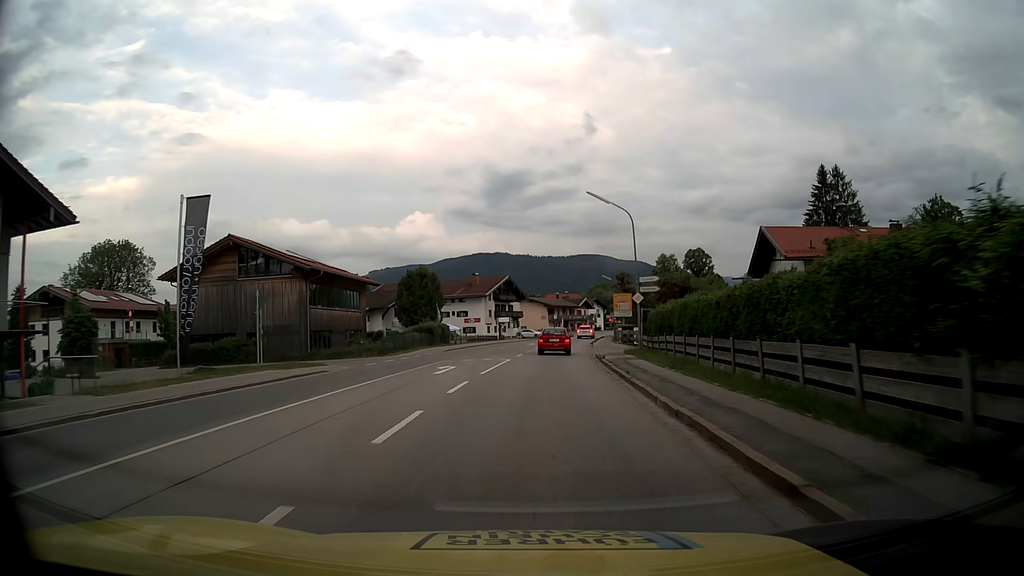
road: primary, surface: asphalt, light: Day
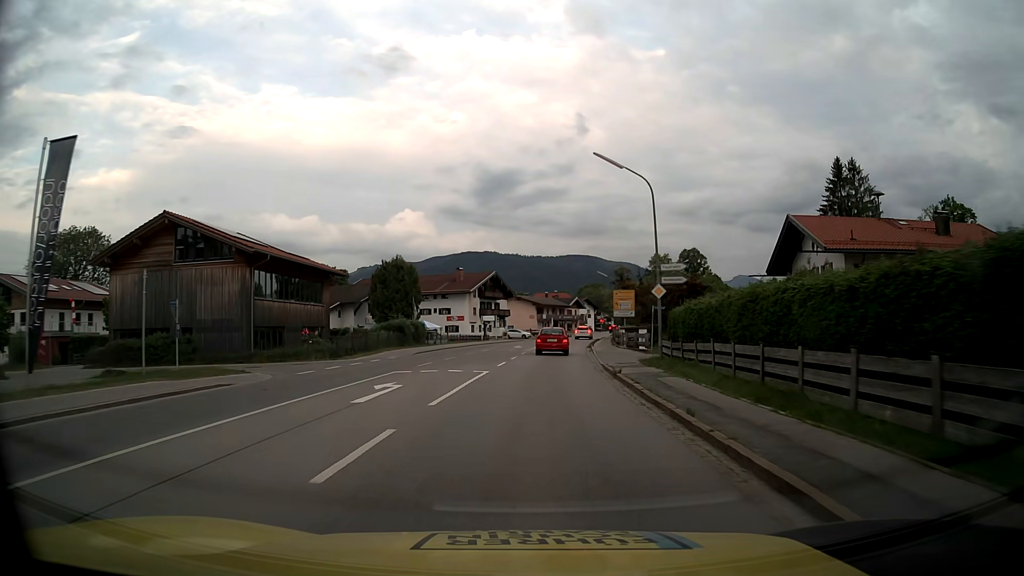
(0.0, +8.2) m; +1°
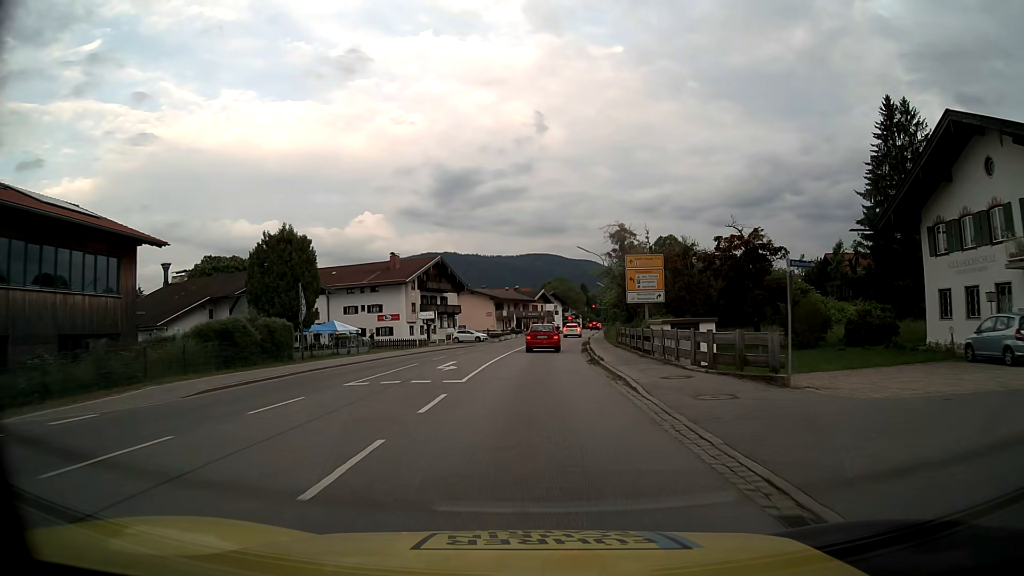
(+0.8, +24.6) m; +3°
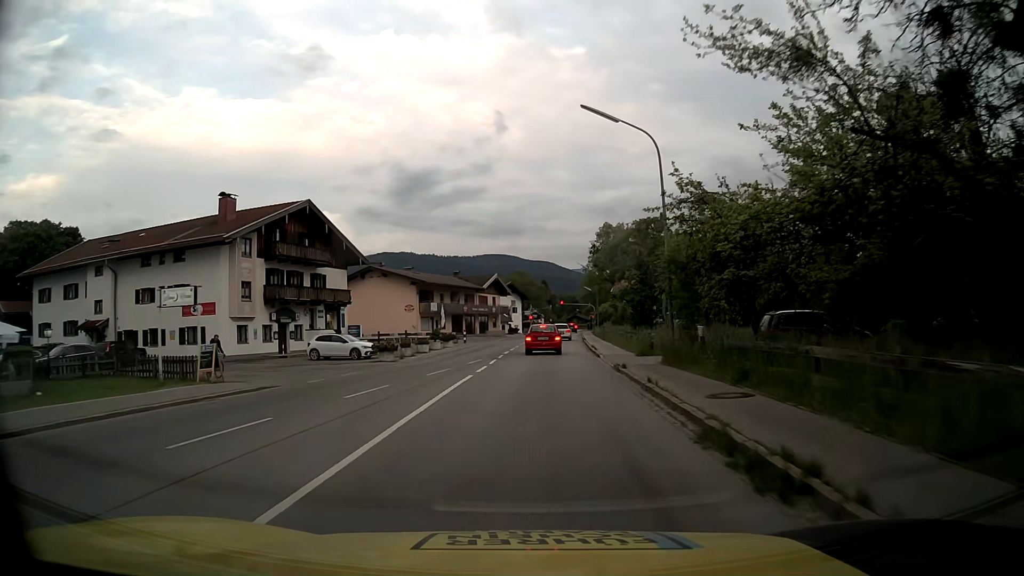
(+1.3, +39.6) m; +3°
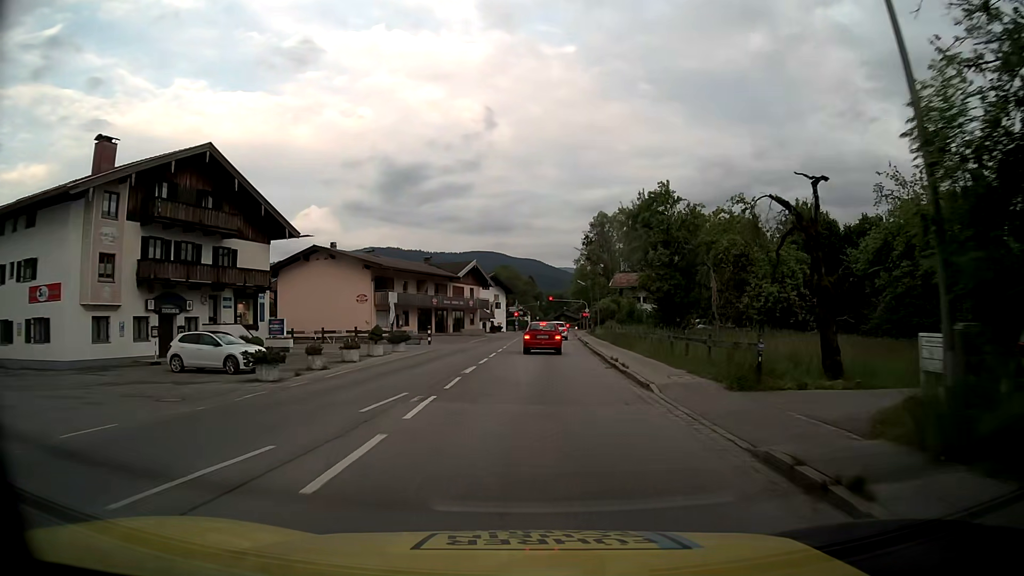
(+0.2, +14.5) m; +1°
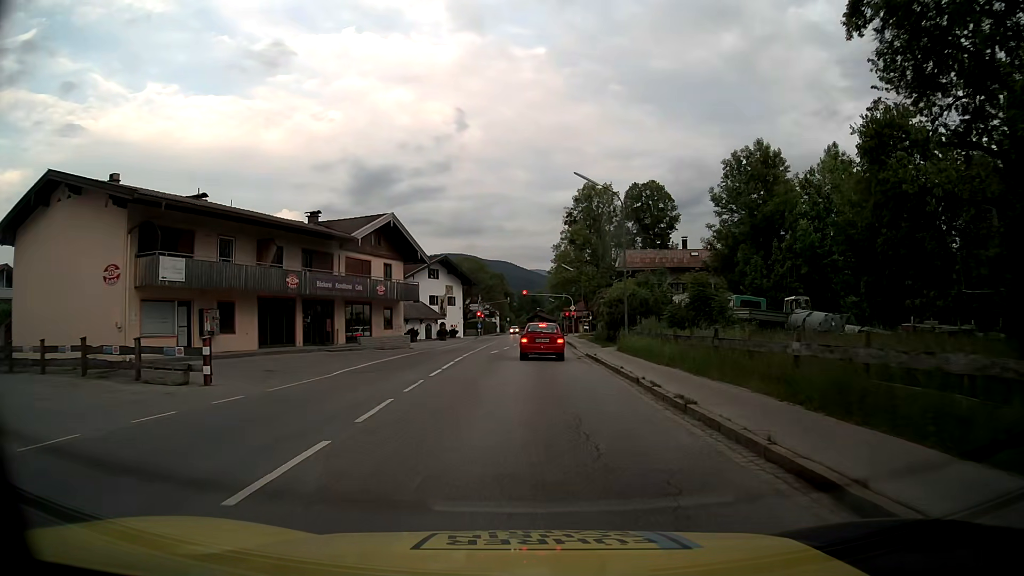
(+0.7, +31.5) m; +2°
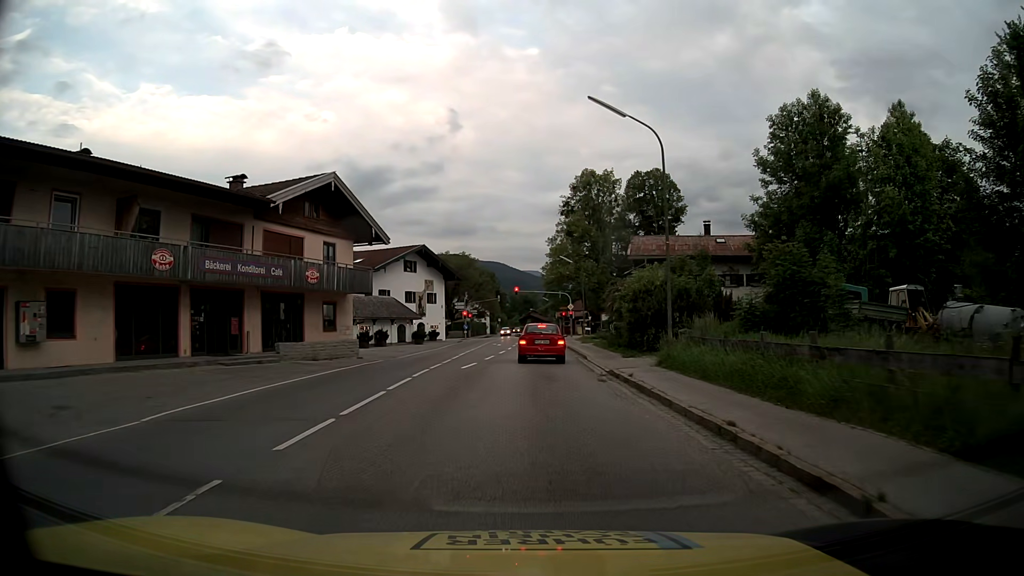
(+0.1, +10.9) m; +1°
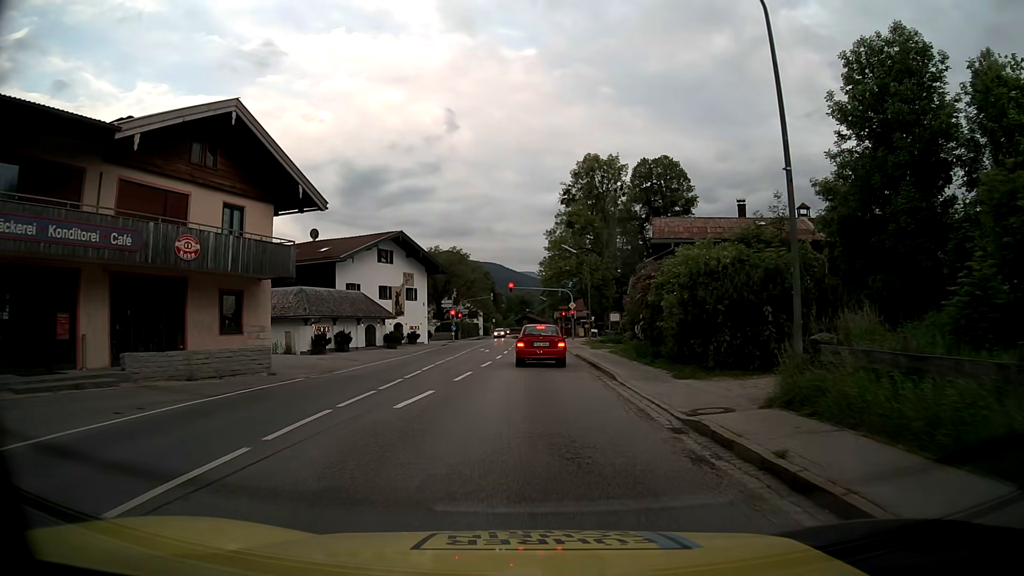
(+0.1, +10.1) m; +1°
(0, +10) (0, +20) (0, +30) (0, +40) (0, +50) (0, +60) (0, +70) (0, +80) (0, +90) (0, +100) m
